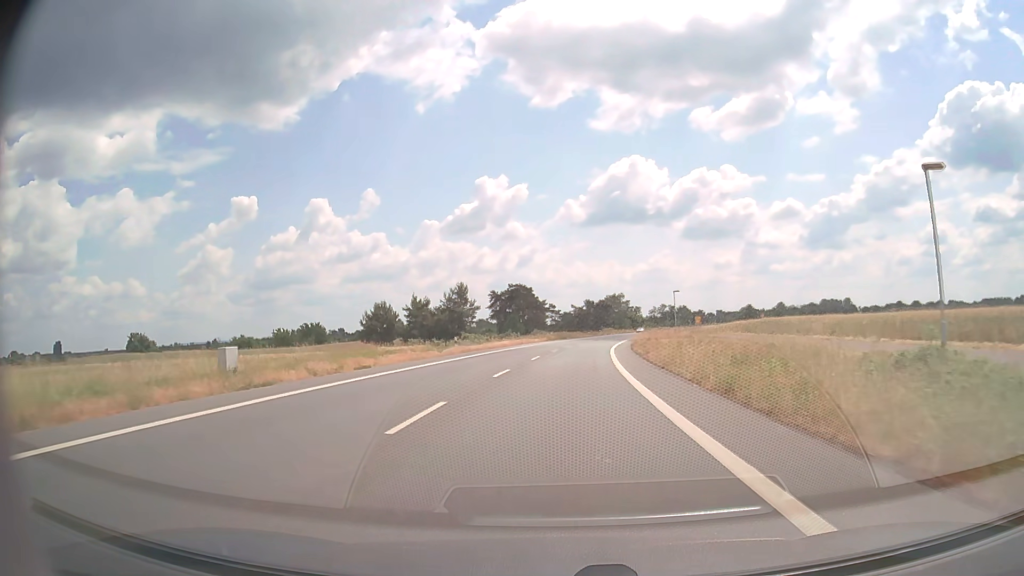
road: primary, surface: asphalt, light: Day
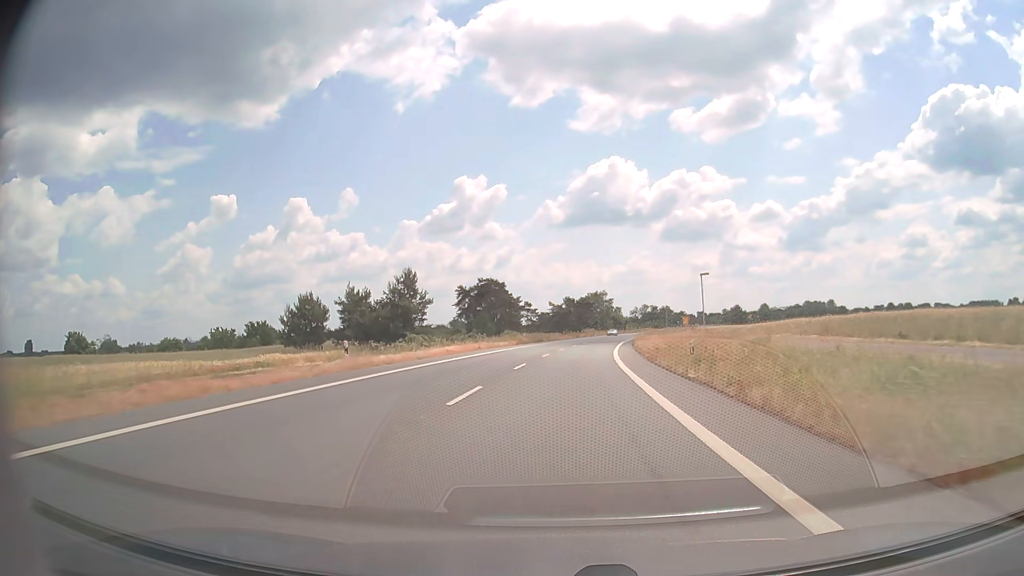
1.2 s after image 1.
(+0.3, +20.4) m; +2°
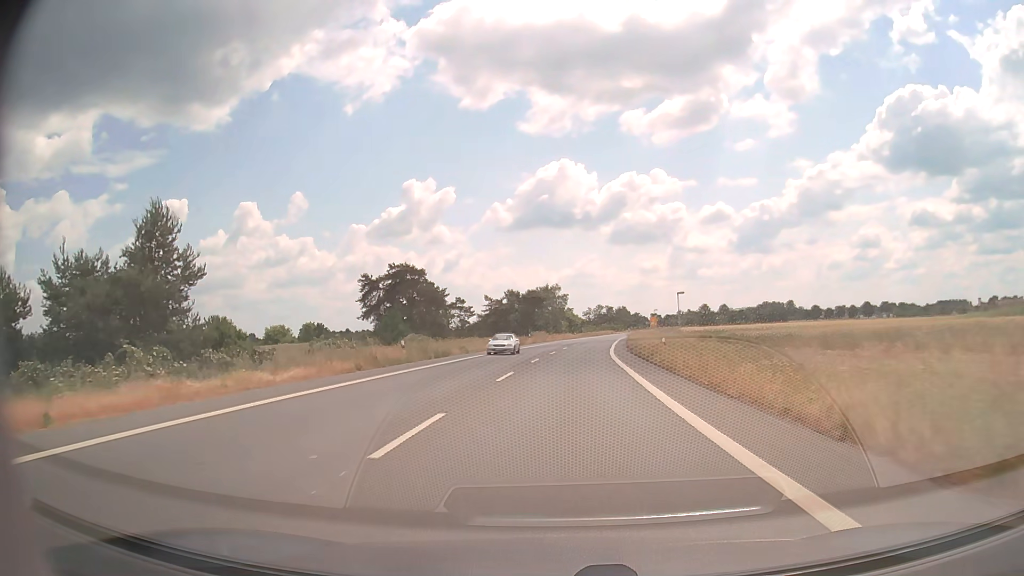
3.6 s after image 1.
(+1.6, +40.8) m; +4°
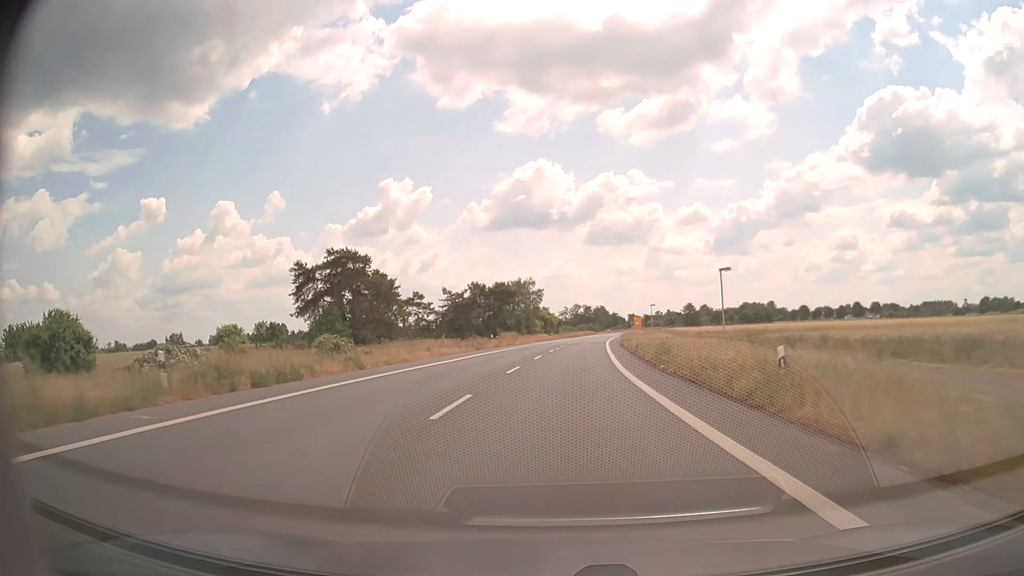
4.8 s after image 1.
(+0.4, +20.6) m; +2°
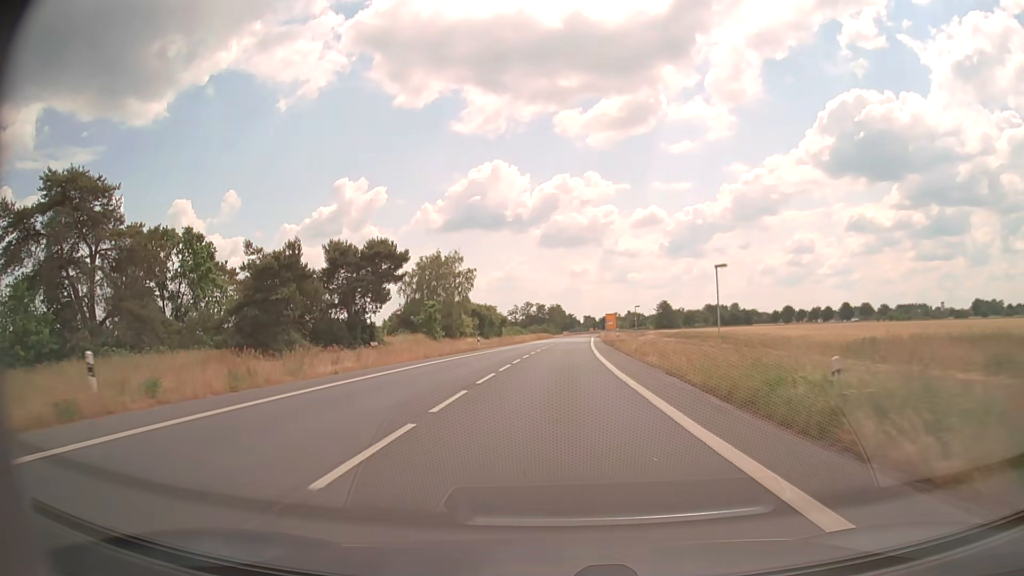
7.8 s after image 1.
(+2.1, +51.9) m; +4°
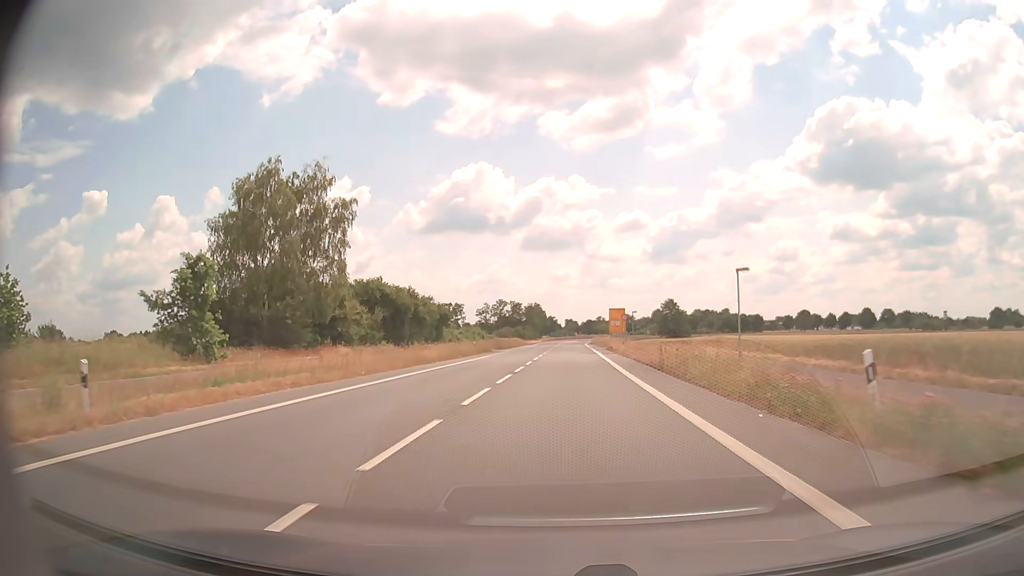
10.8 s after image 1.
(+0.8, +52.4) m; +2°
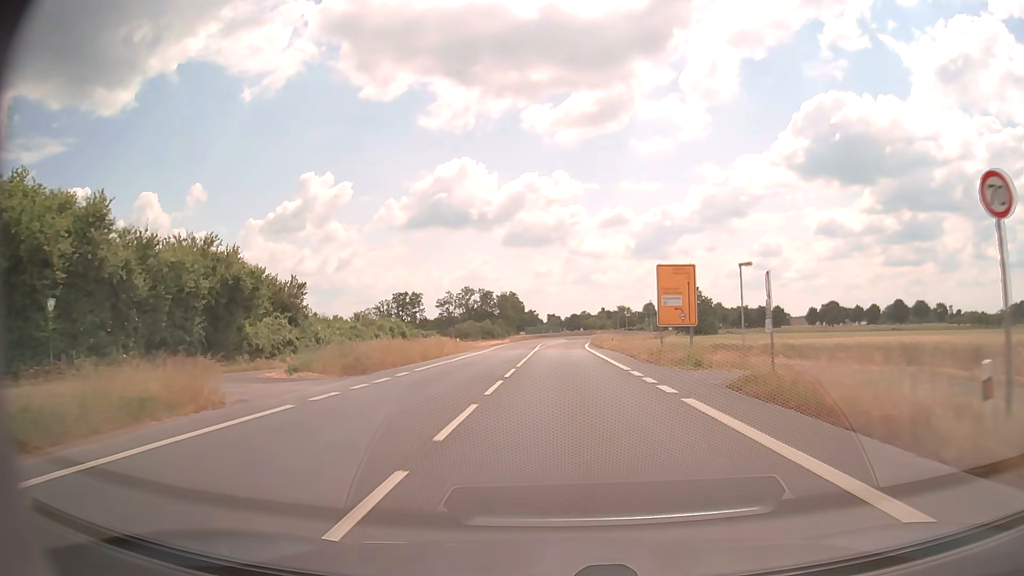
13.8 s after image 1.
(+0.7, +52.7) m; +2°
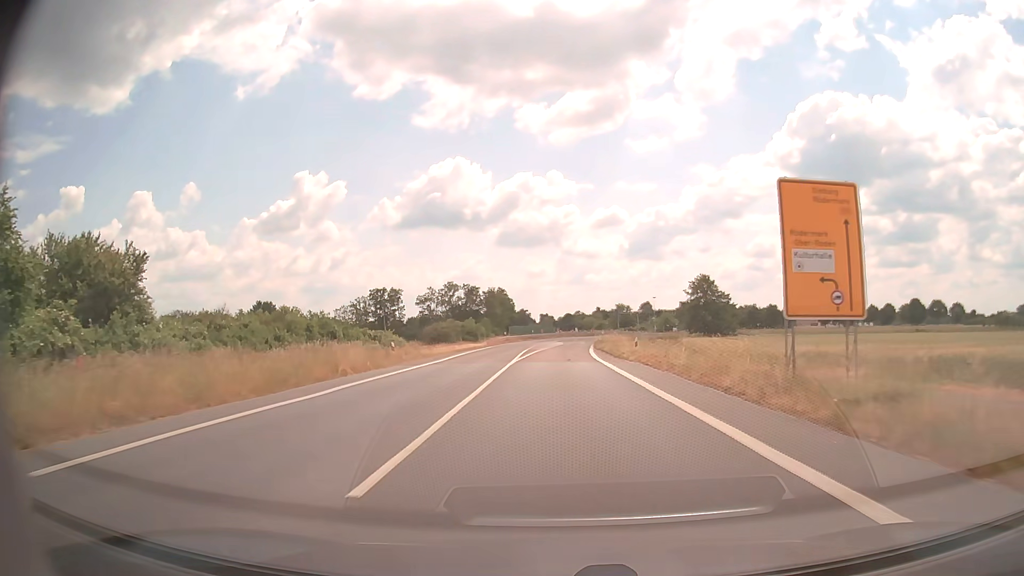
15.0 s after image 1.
(+0.1, +20.8) m; +1°
